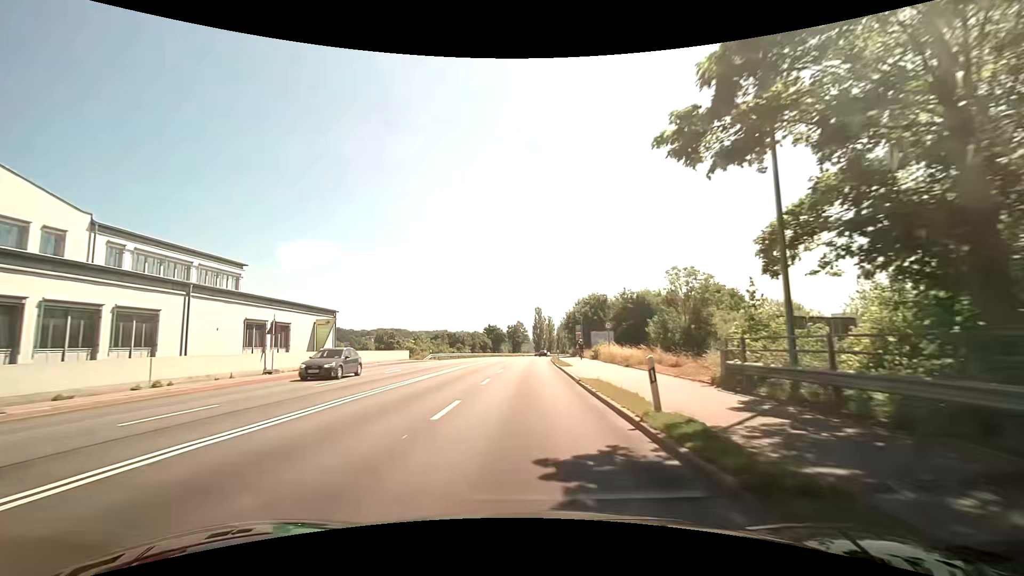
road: primary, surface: asphalt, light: Day
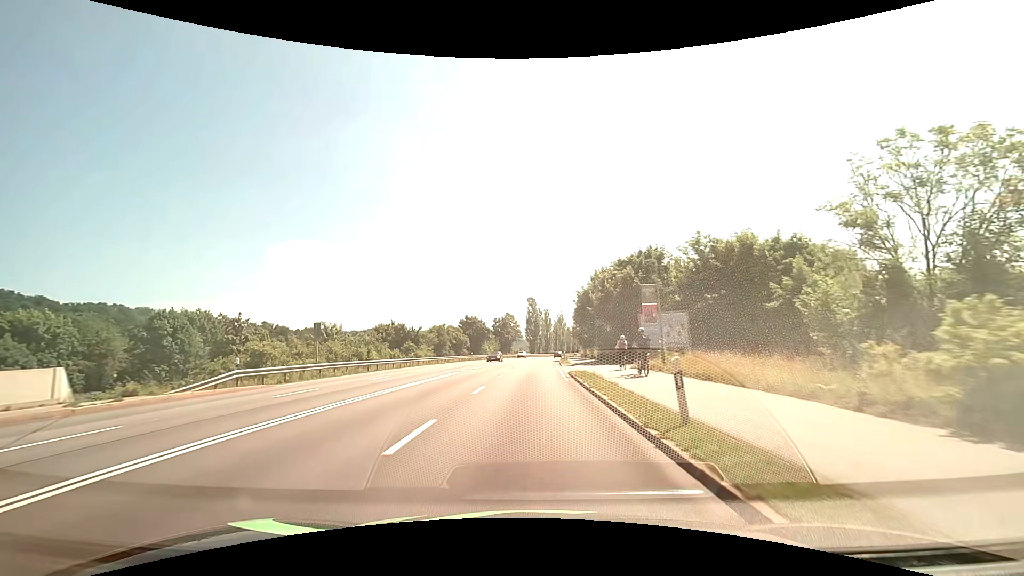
(0.0, +39.3) m; +1°
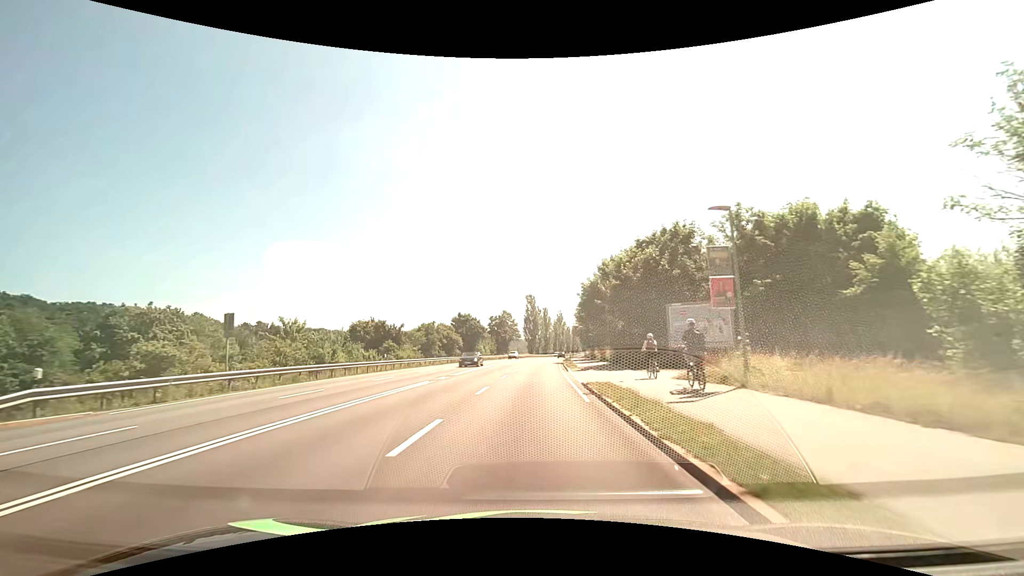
(0.0, +8.8) m; 0°
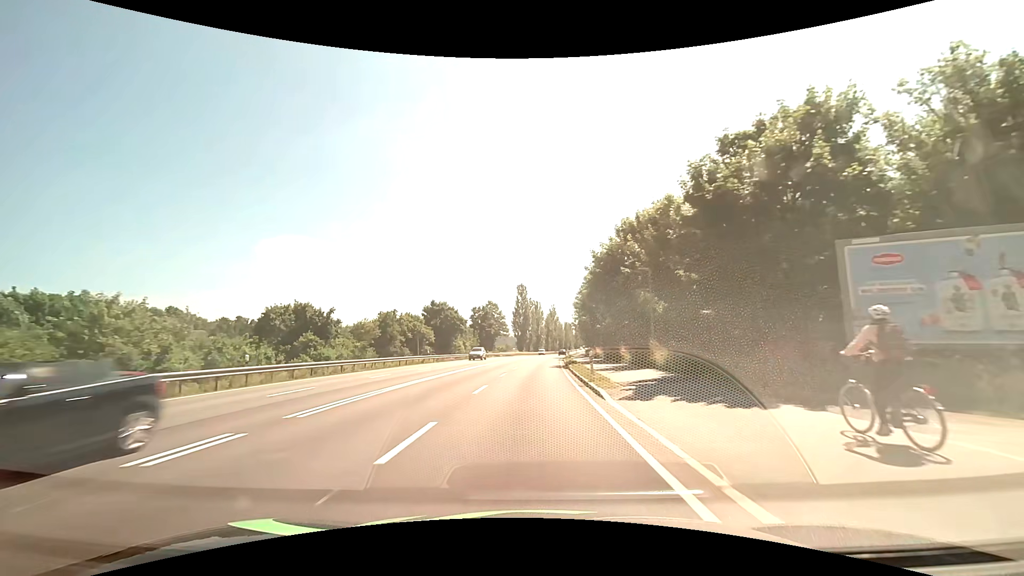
(+0.1, +18.9) m; +1°
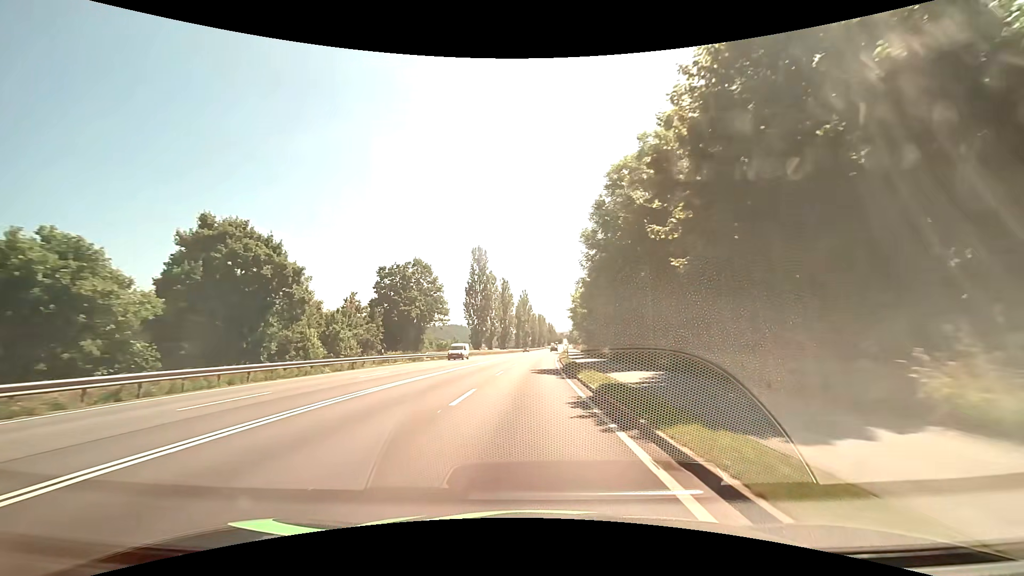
(+1.4, +51.4) m; +3°
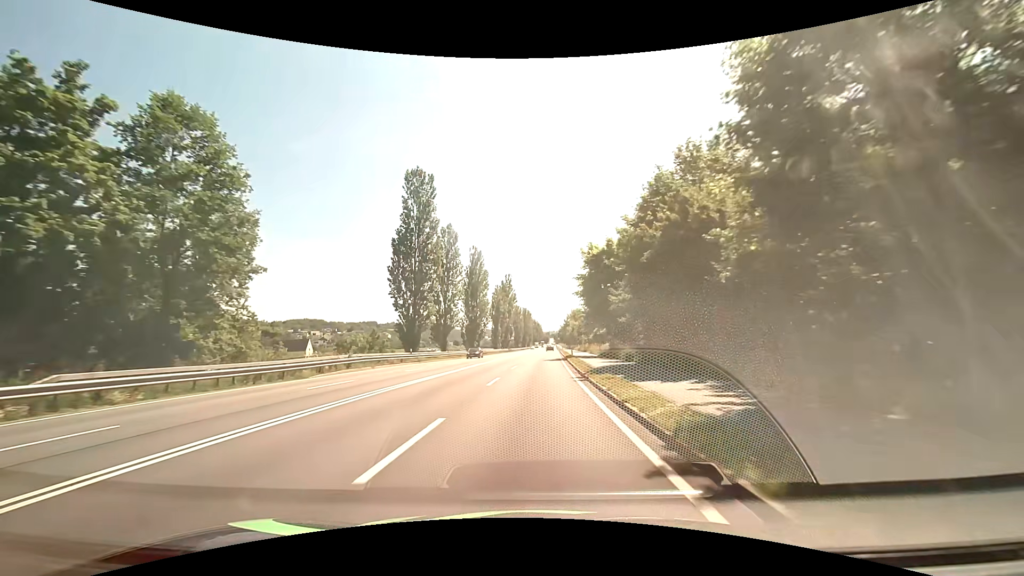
(+0.7, +42.2) m; +2°
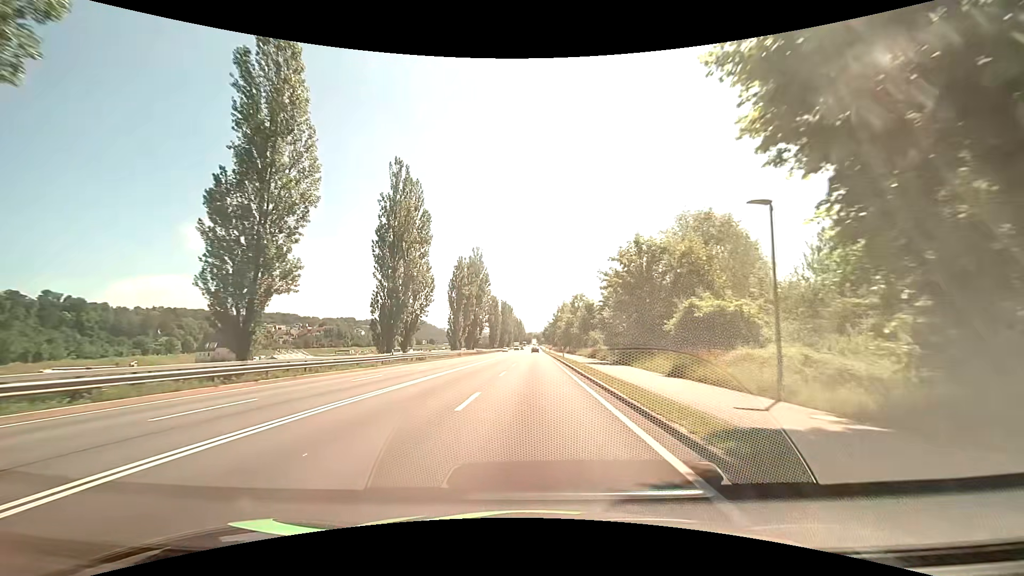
(+0.8, +42.8) m; +2°
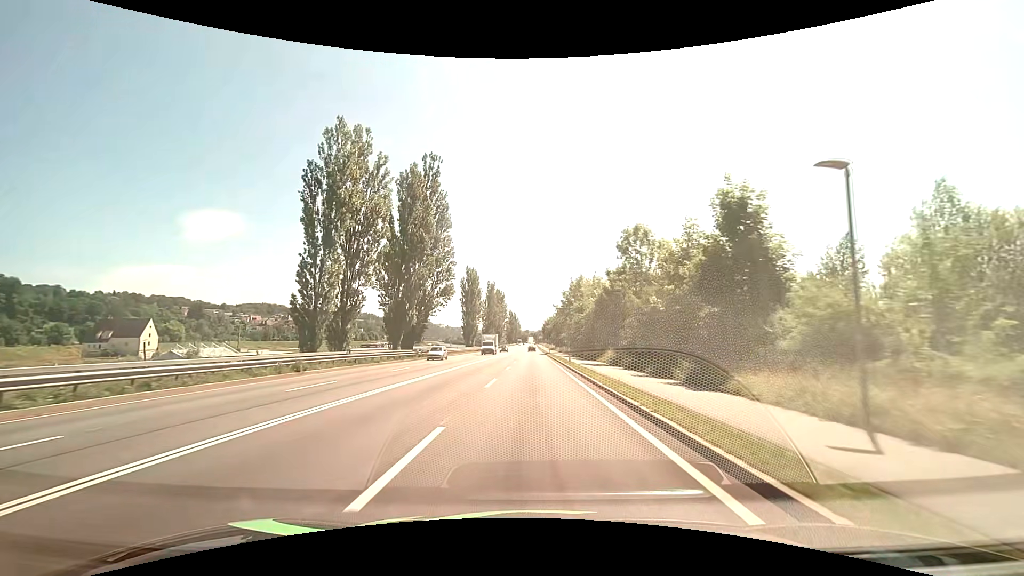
(+0.6, +54.2) m; +1°
(0, +10) (0, +20) (0, +30) (0, +40) (0, +50) (0, +60) (0, +70) (0, +80) (0, +90) (+1, +100) m
